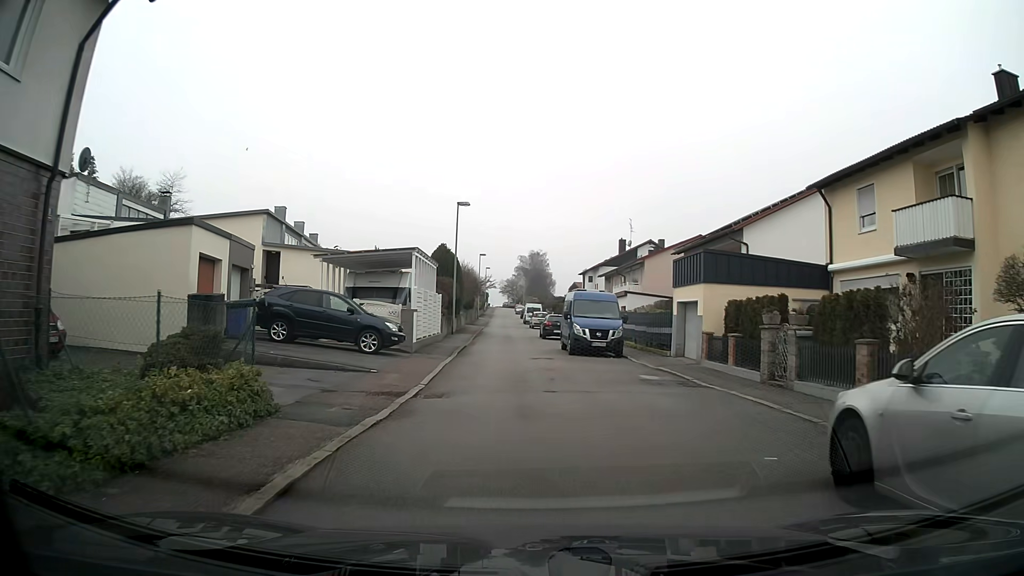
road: residential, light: Day
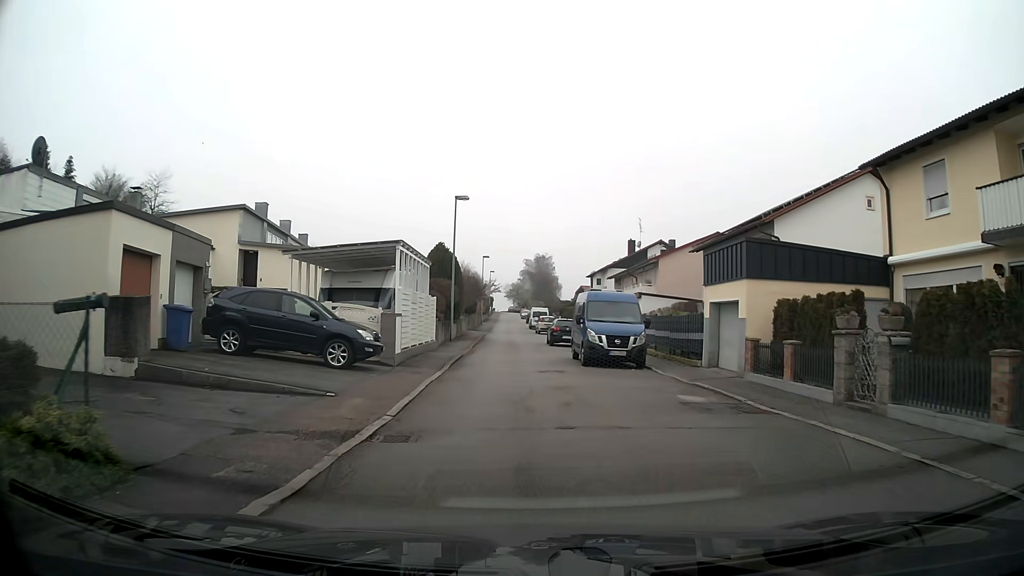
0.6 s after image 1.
(0.0, +3.8) m; -1°
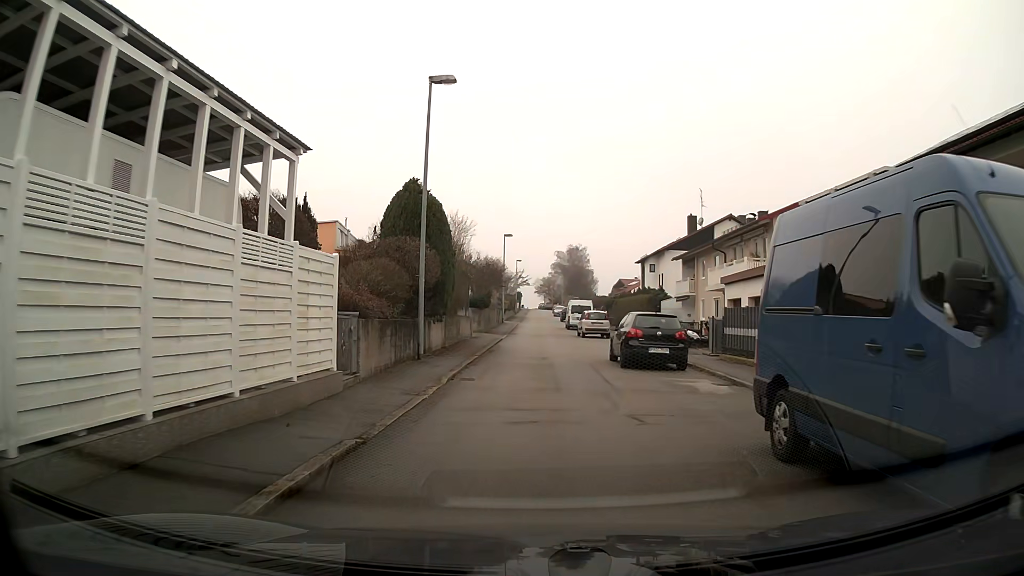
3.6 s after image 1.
(-0.4, +18.8) m; -2°
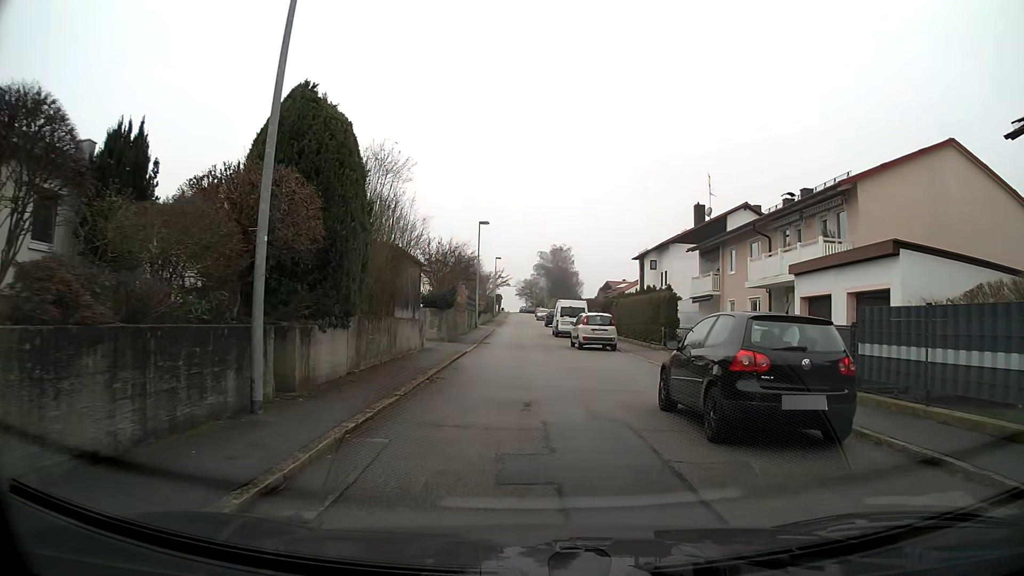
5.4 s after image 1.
(+0.1, +10.2) m; +1°
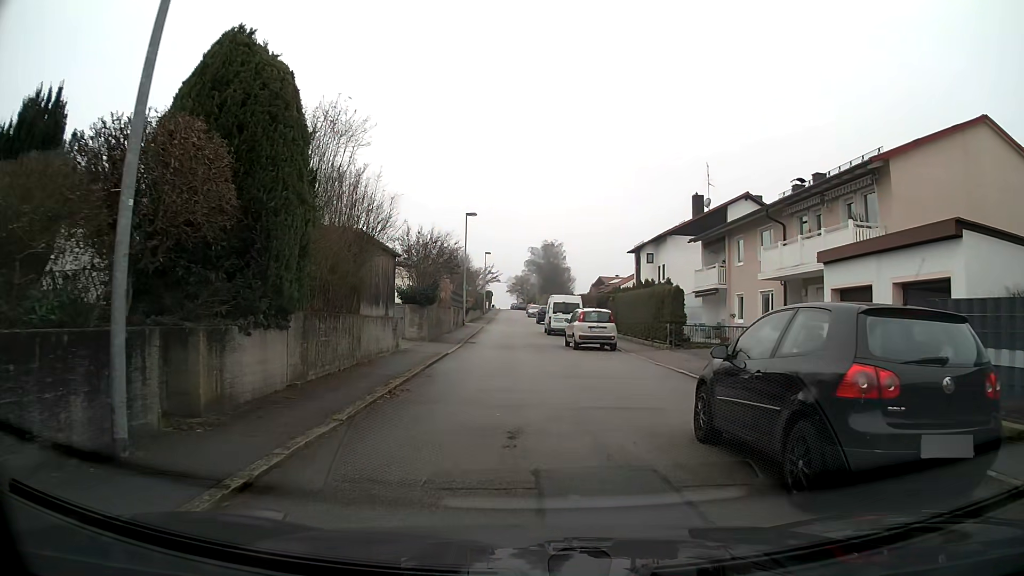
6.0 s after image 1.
(0.0, +2.8) m; +1°
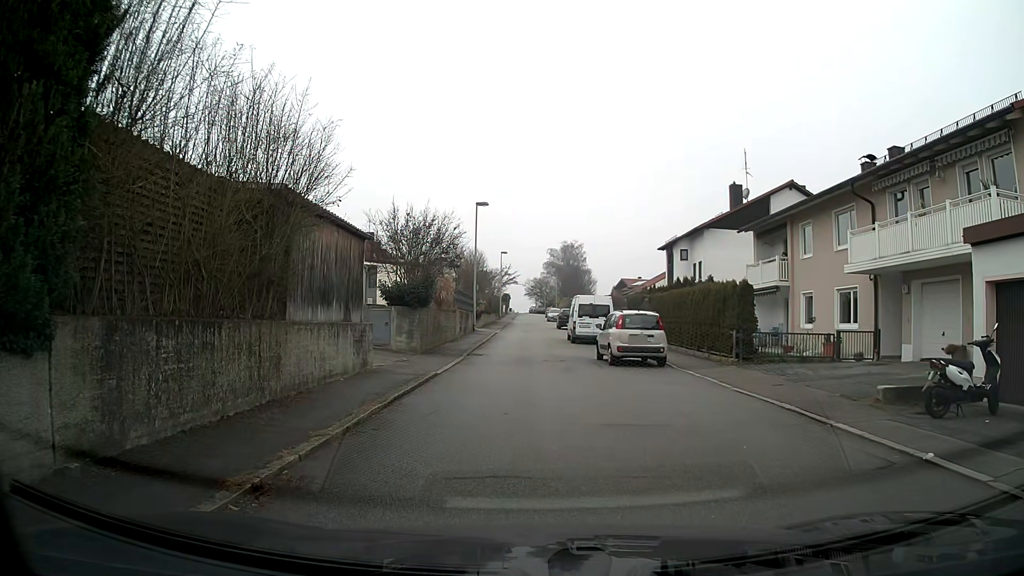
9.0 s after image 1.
(-0.1, +5.9) m; -2°
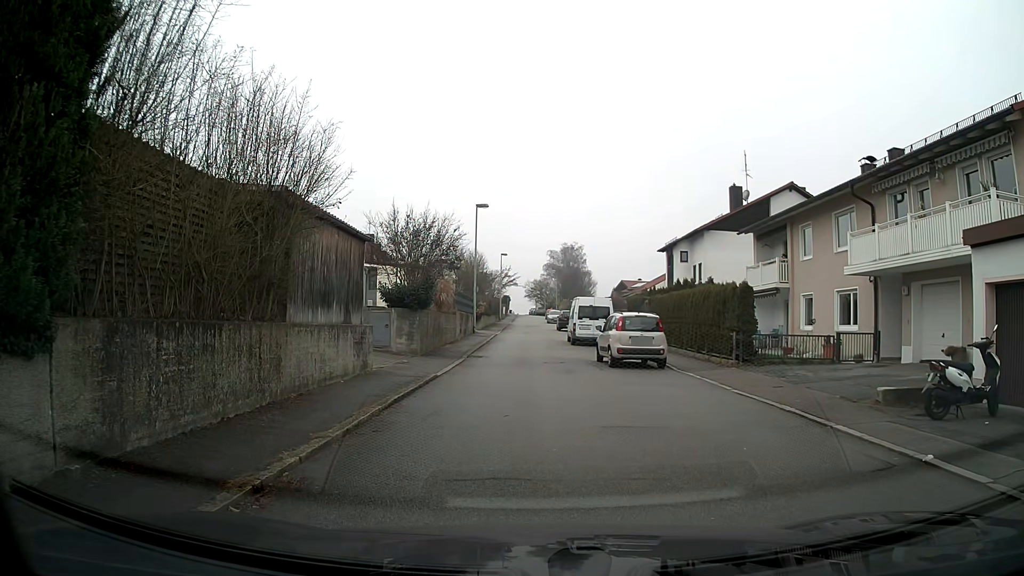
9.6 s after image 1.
(0.0, +0.1) m; 0°
